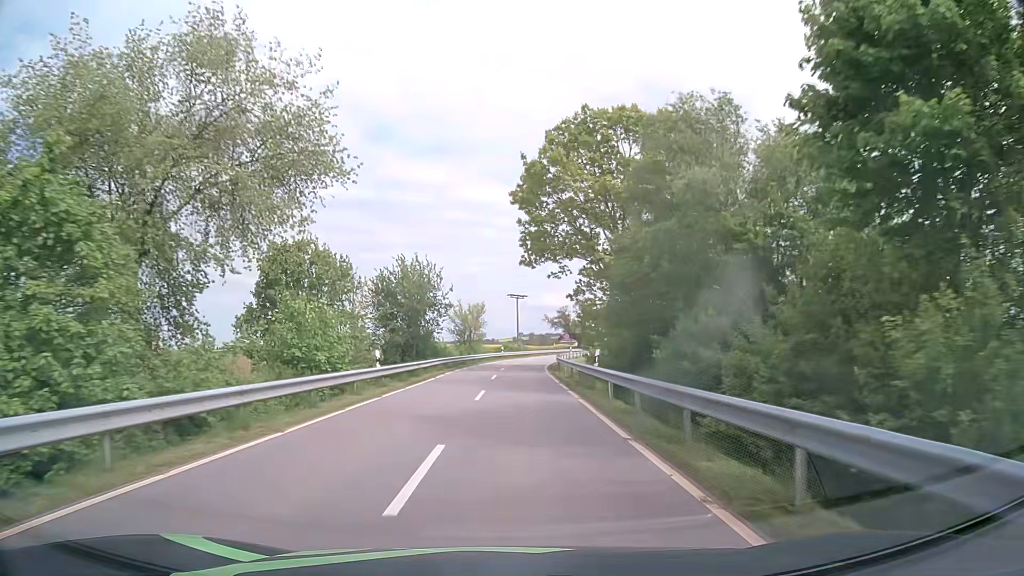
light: Day
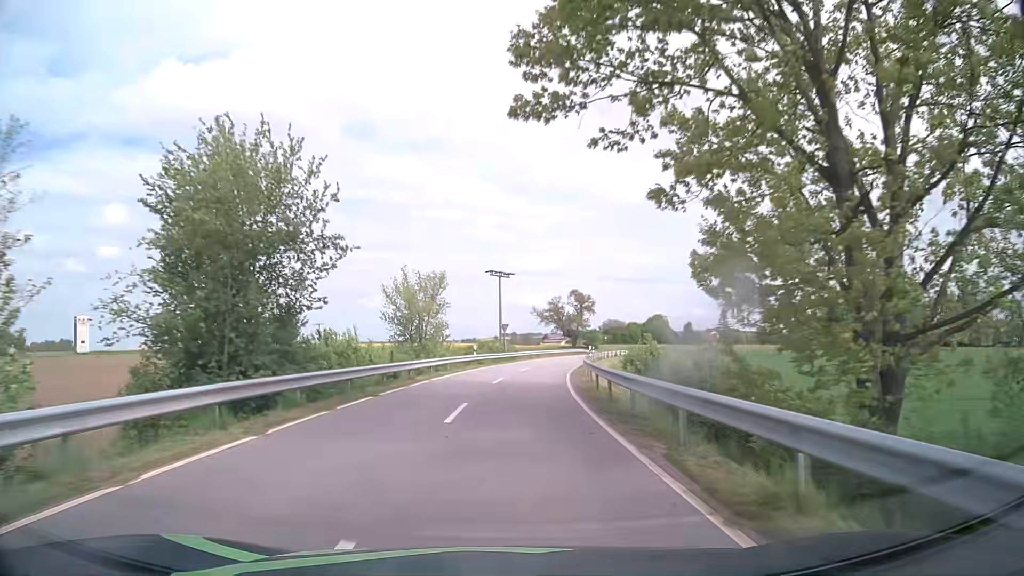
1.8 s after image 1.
(+0.3, +28.9) m; +2°
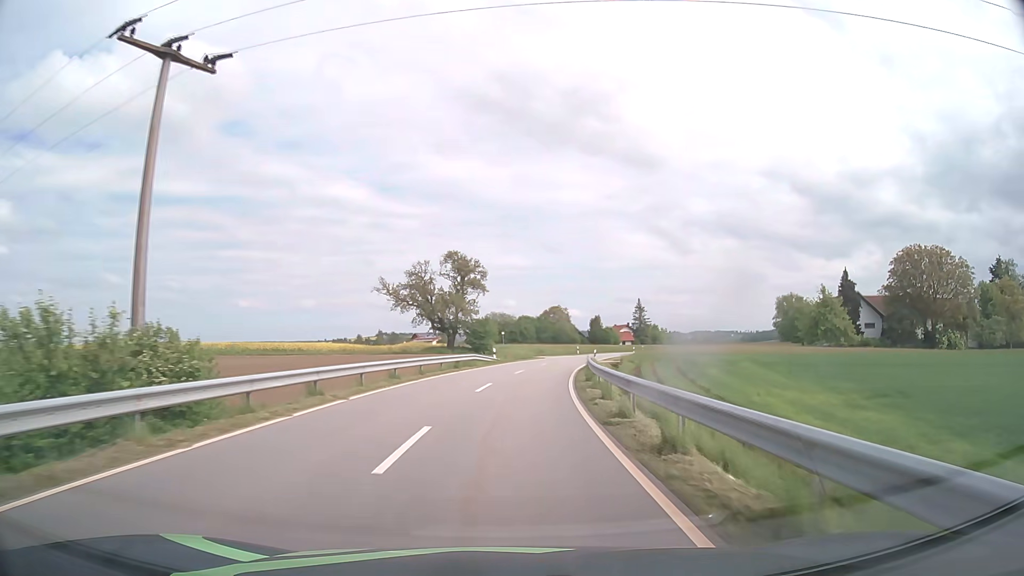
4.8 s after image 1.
(+4.2, +53.5) m; +10°
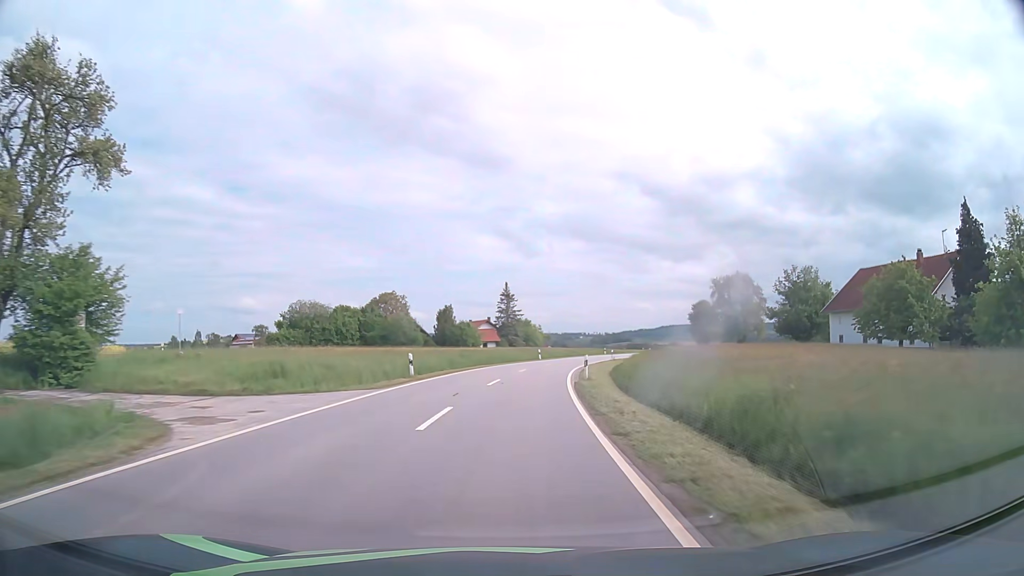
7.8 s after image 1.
(+6.2, +56.8) m; +13°
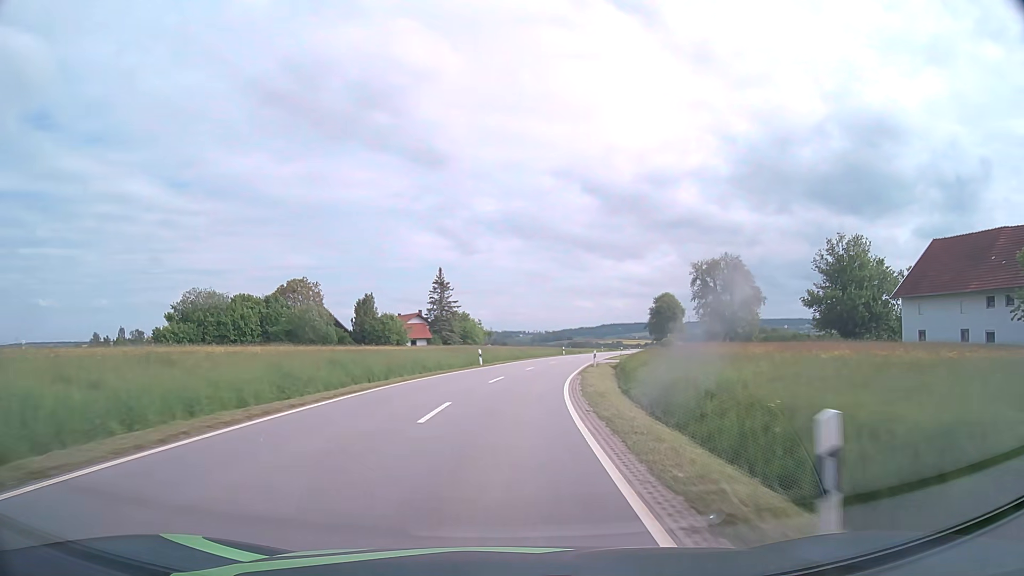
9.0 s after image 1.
(+1.0, +23.5) m; +5°
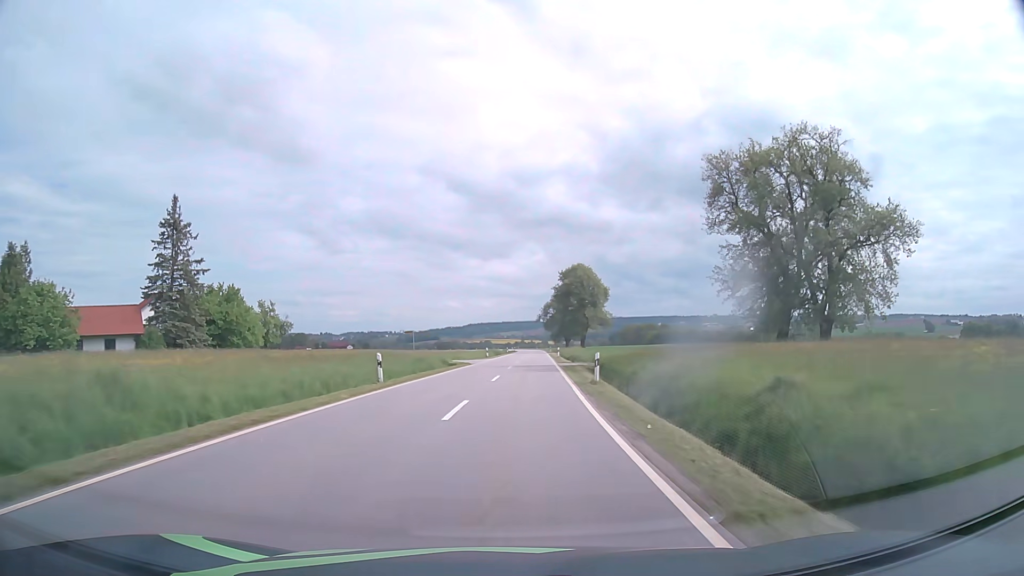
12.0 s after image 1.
(+6.8, +60.2) m; +11°
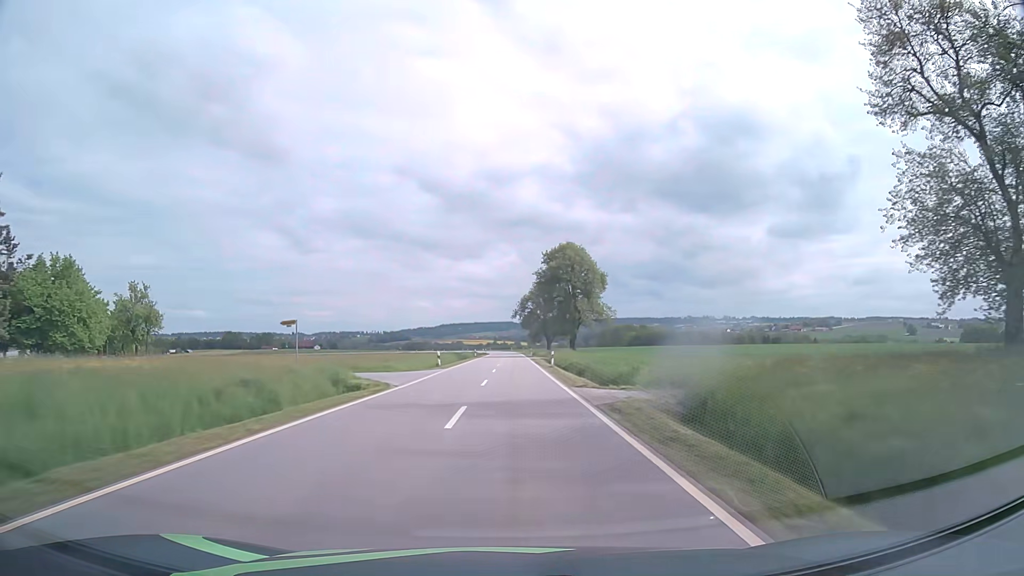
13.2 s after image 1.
(+0.7, +25.2) m; +3°
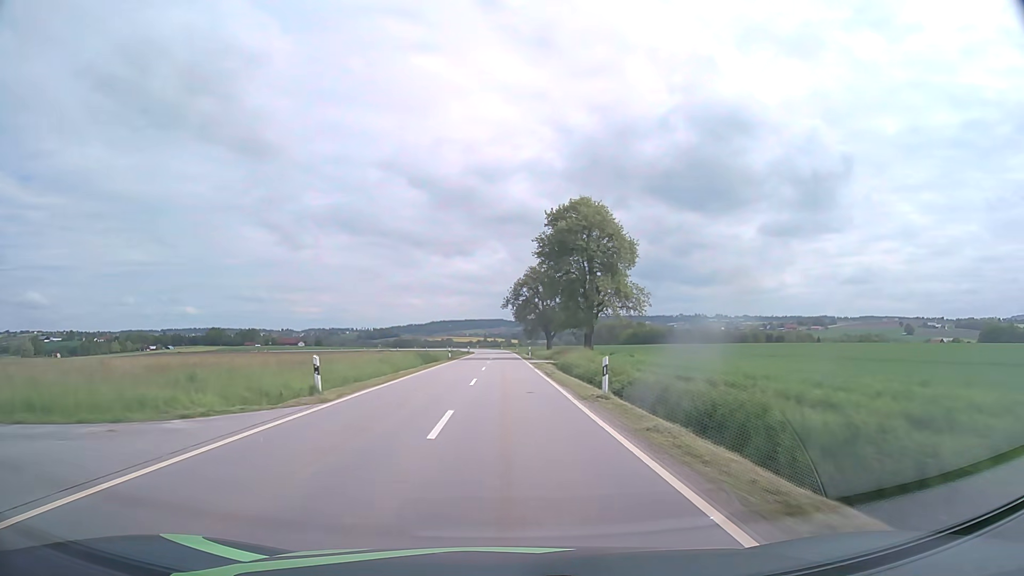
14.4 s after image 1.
(+0.2, +25.9) m; +1°
(0, +10) (0, +20) (0, +30) (0, +40) (0, +50) (0, +60) (0, +70) (0, +80) (-1, +90) (-1, +100) m
